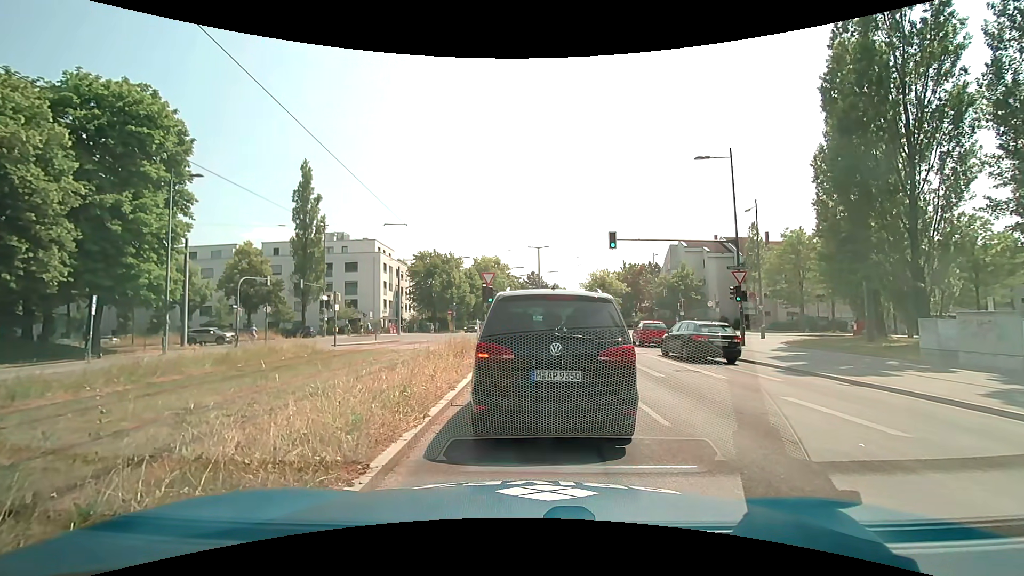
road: secondary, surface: asphalt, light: Day
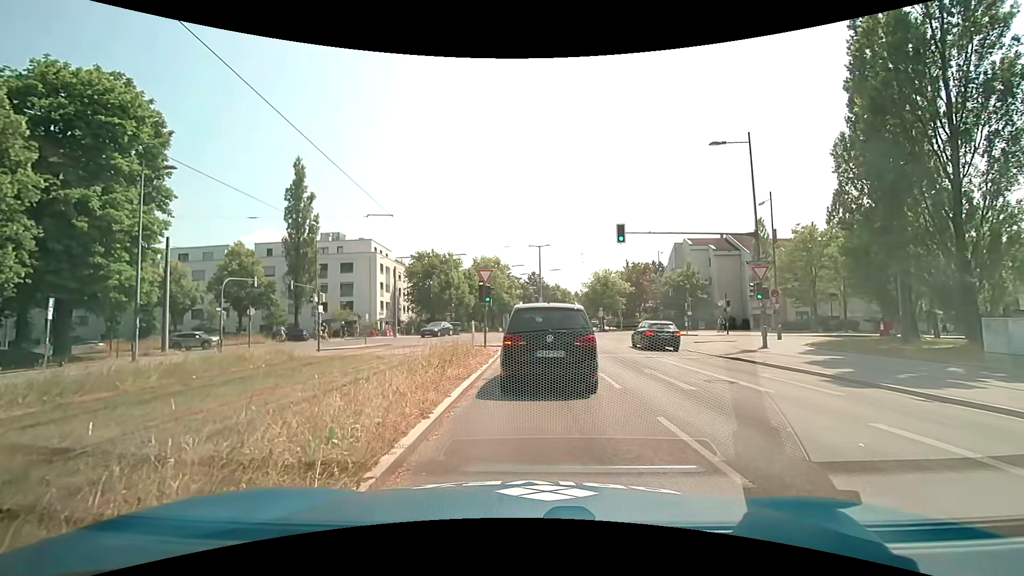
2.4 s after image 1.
(0.0, +2.4) m; -1°
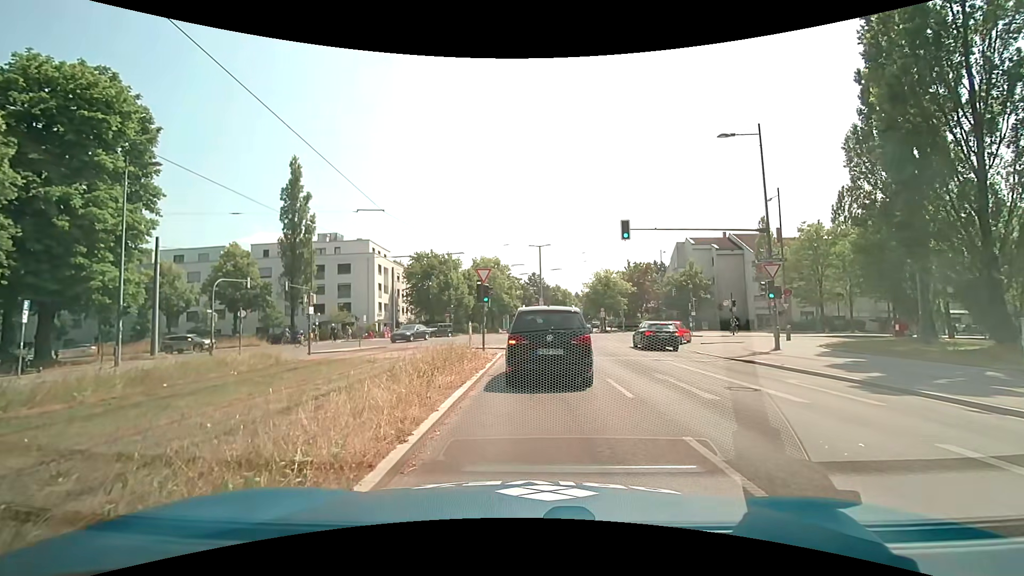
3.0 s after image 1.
(0.0, +1.2) m; 0°
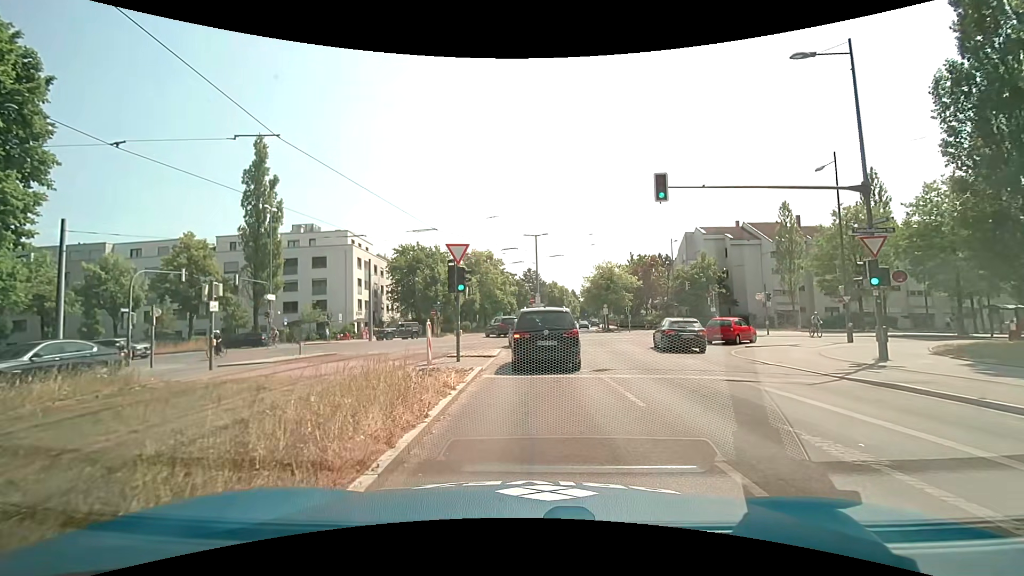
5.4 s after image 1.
(+0.1, +7.3) m; +2°
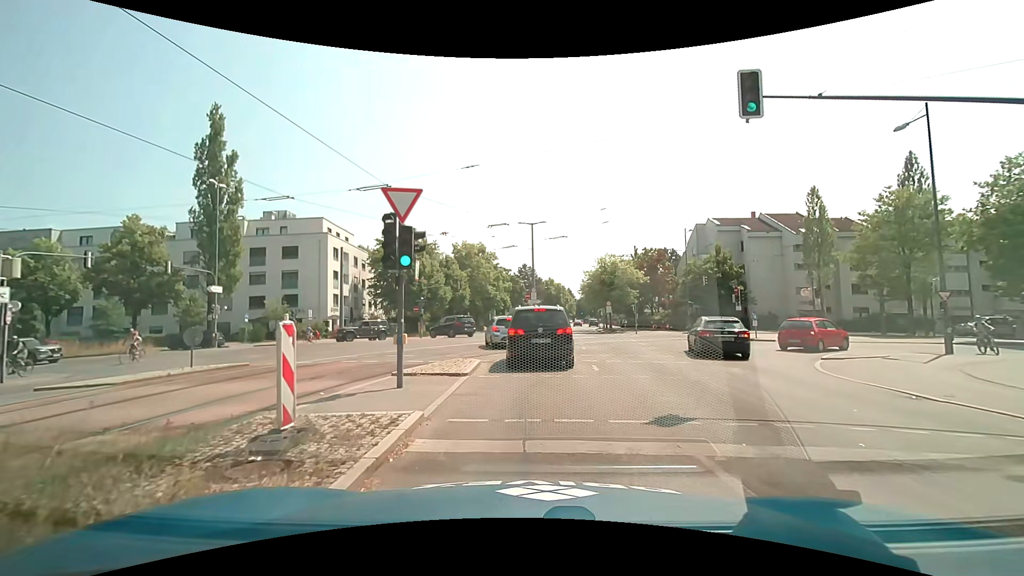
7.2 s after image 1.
(-0.1, +6.9) m; 0°
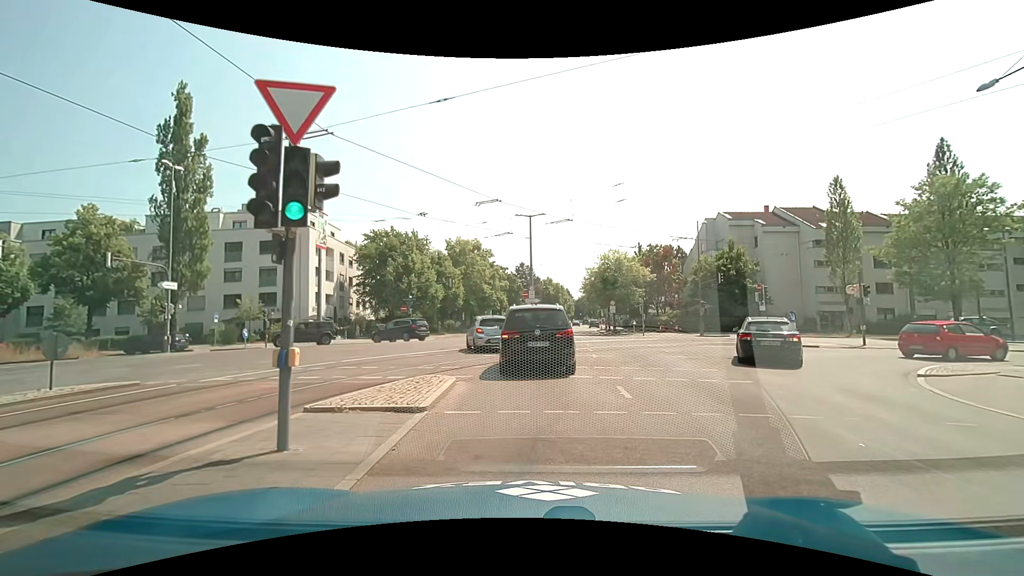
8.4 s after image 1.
(0.0, +4.5) m; -1°
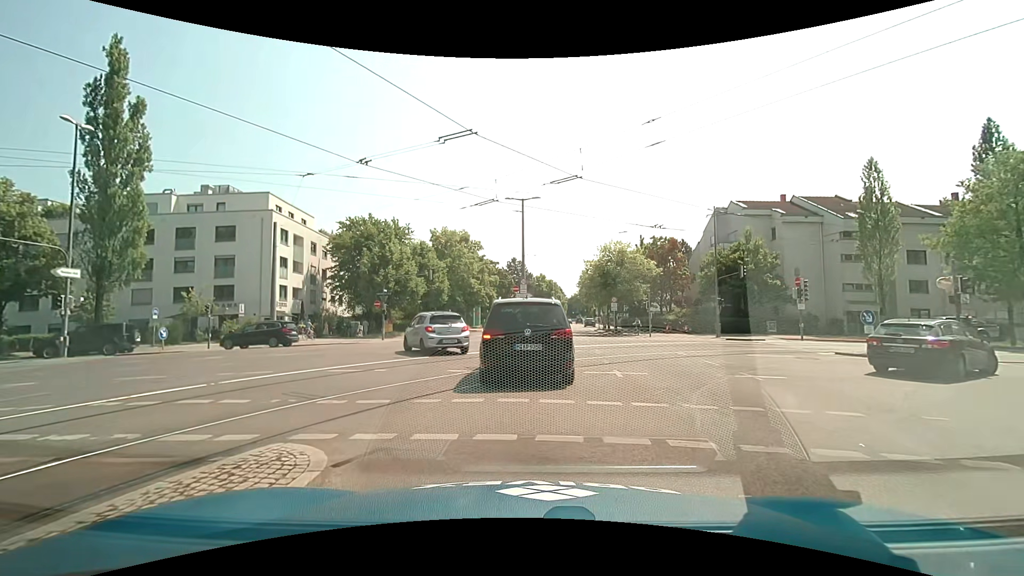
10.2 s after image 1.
(+0.2, +6.3) m; +2°
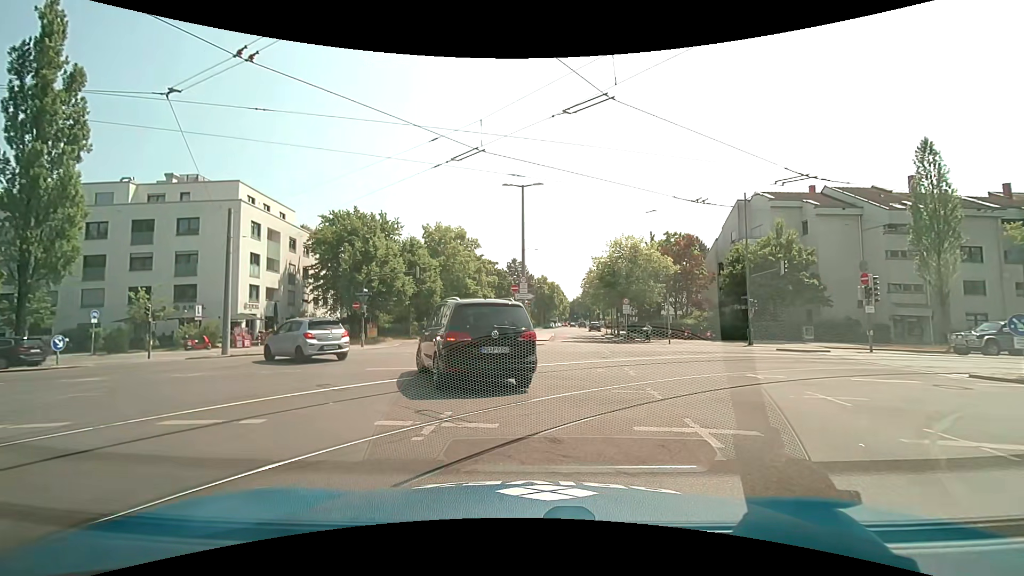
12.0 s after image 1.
(0.0, +5.8) m; -1°
(-1, +10) (-6, +19) (-13, +25) (-23, +27) (-33, +26) (-43, +26) (-53, +25) (-63, +25) (-73, +24) (-83, +24) m
